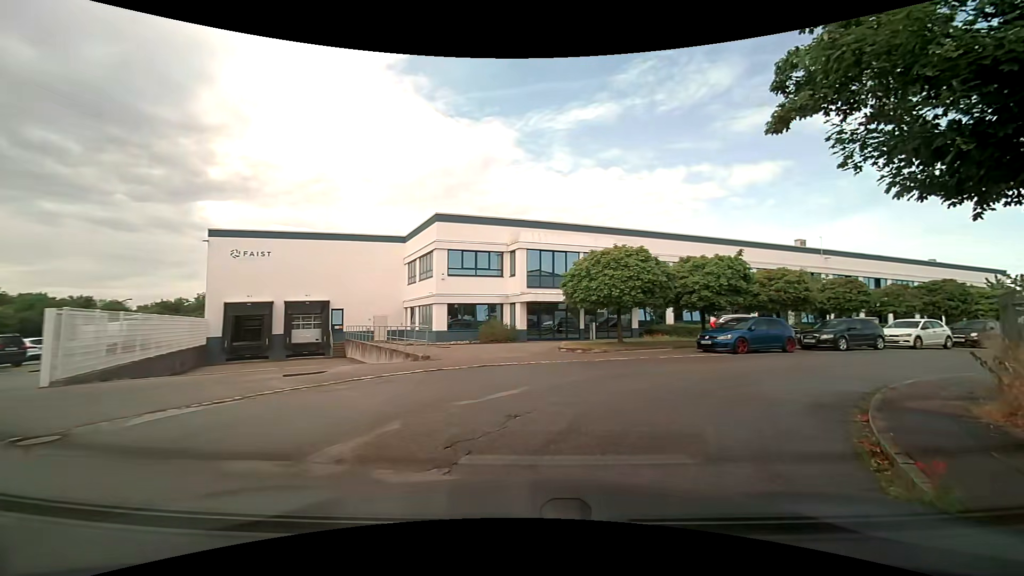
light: Day
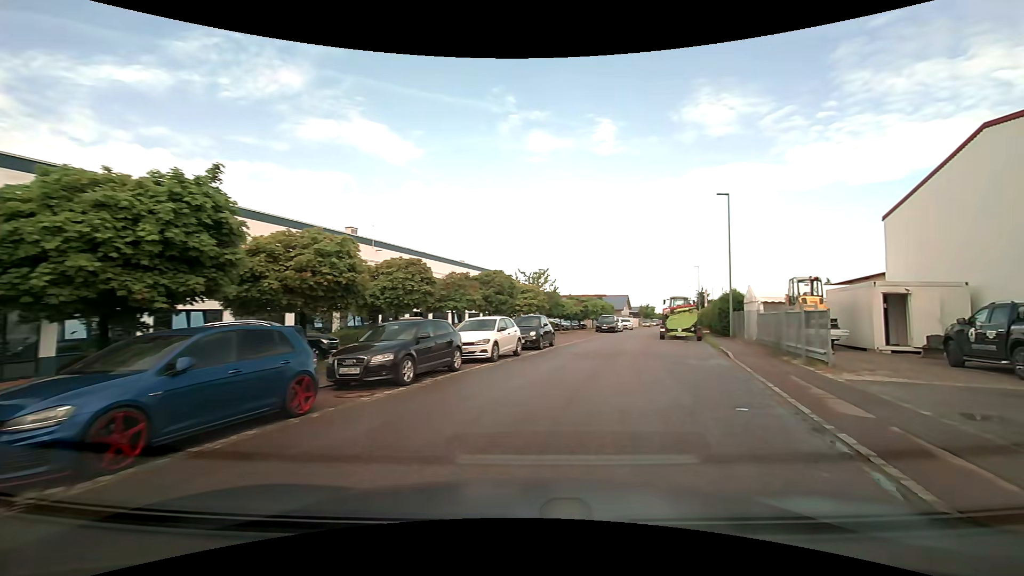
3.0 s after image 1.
(+5.6, +13.2) m; +48°
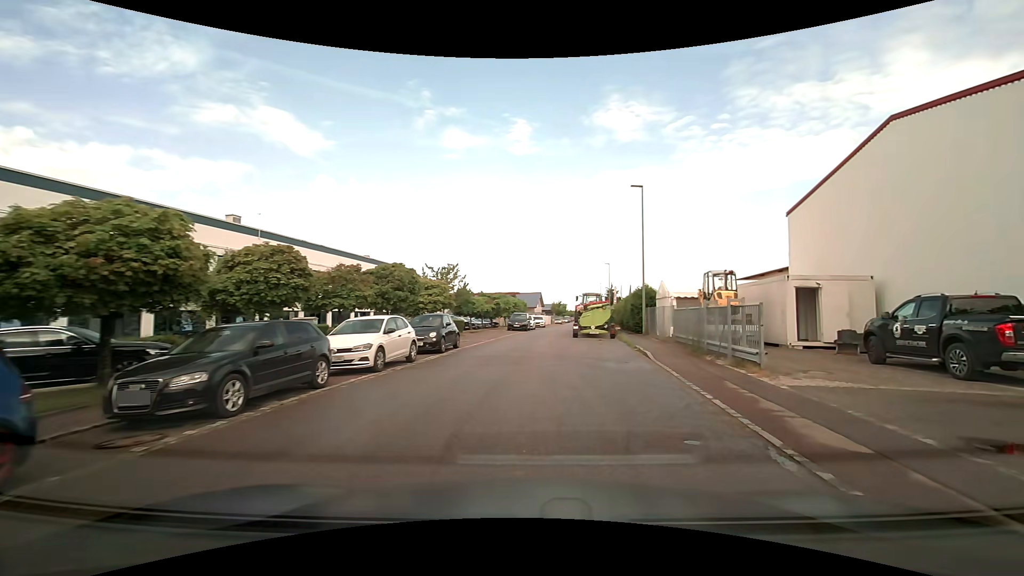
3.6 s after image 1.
(+0.2, +2.6) m; +11°
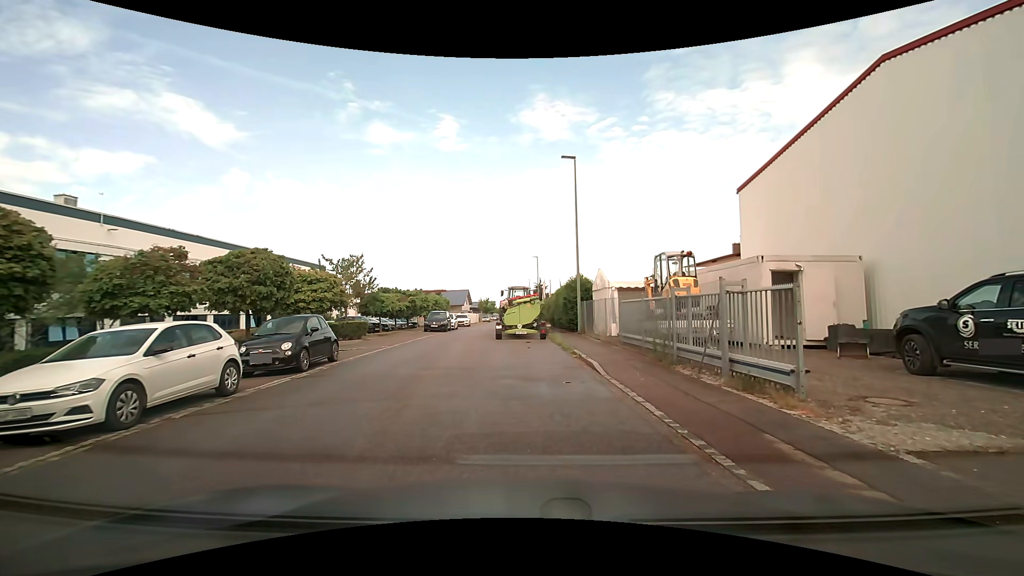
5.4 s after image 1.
(+0.5, +4.9) m; +8°
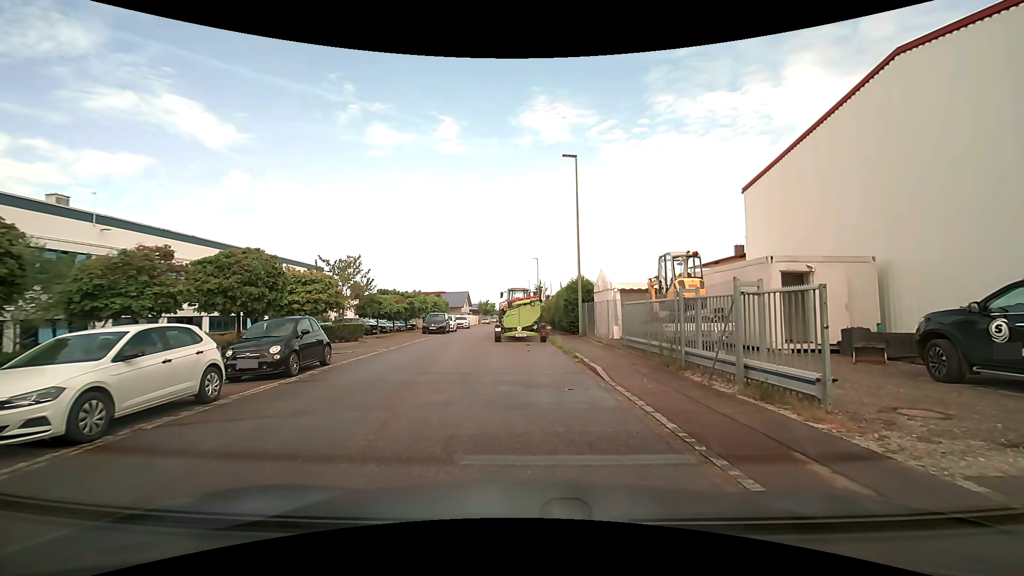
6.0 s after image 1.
(0.0, +0.5) m; 0°
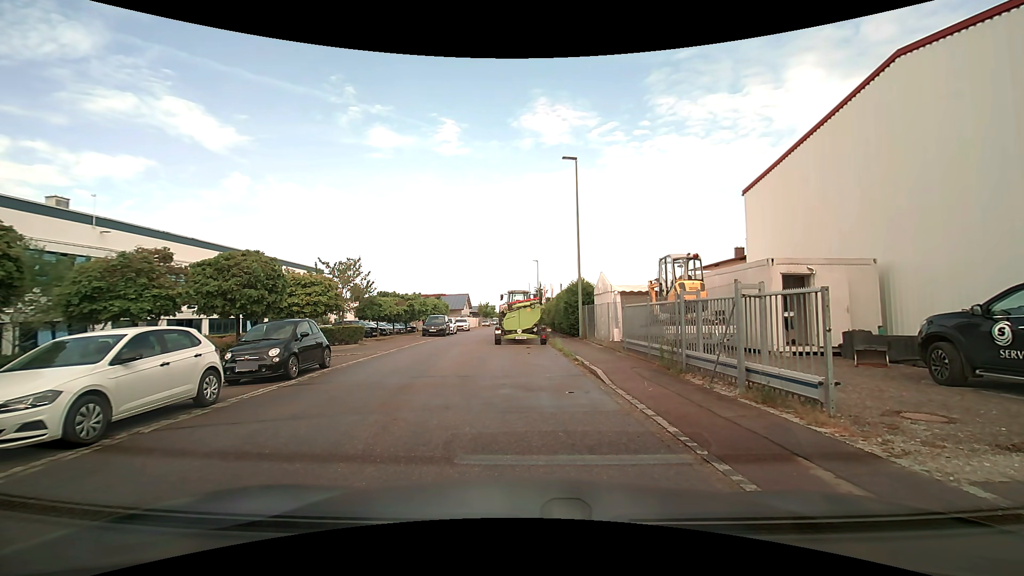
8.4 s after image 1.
(0.0, +0.1) m; 0°
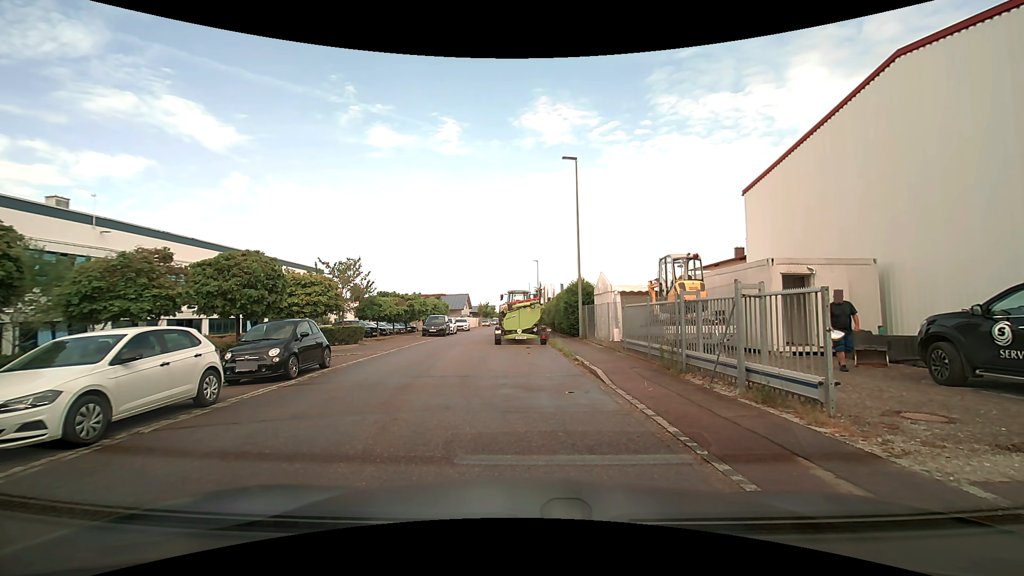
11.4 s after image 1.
(0.0, 0.0) m; 0°
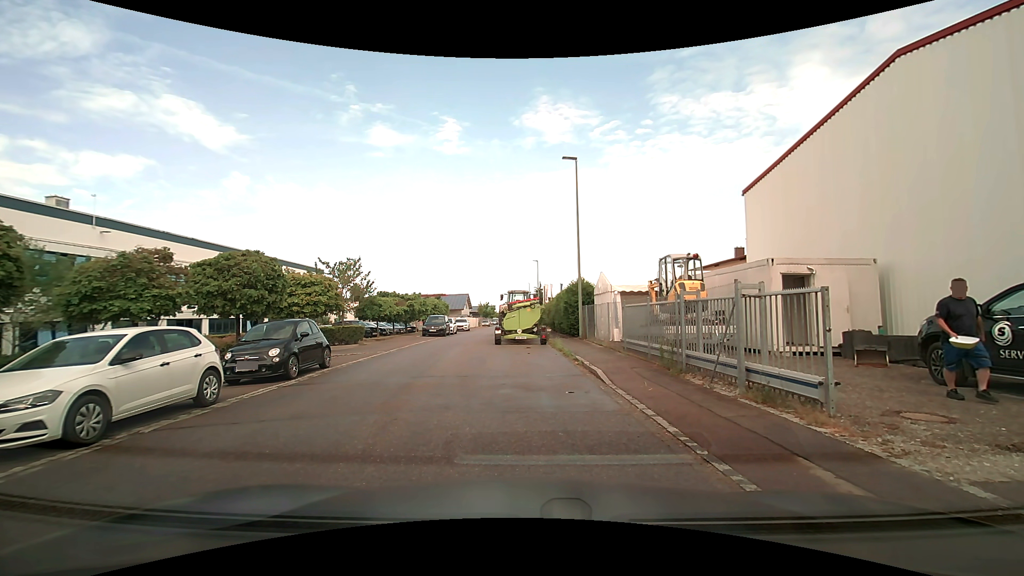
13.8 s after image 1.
(0.0, 0.0) m; 0°
(-1, +10) (-3, +20) (-3, +30) (-3, +40) (-3, +50) (-3, +60) (-2, +70) (-2, +80) (-2, +90) (-2, +100) m
